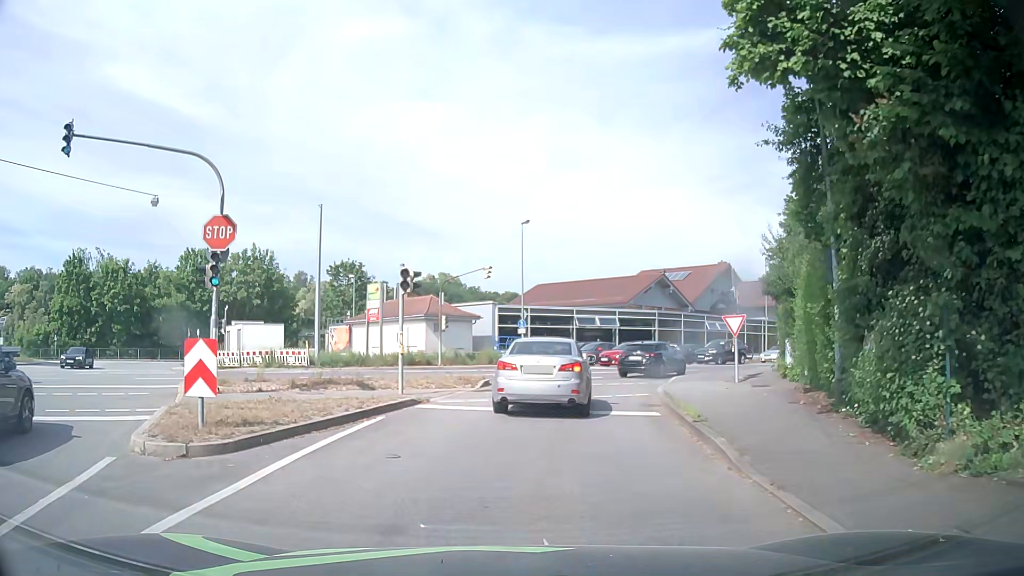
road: tertiary_link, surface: asphalt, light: Day
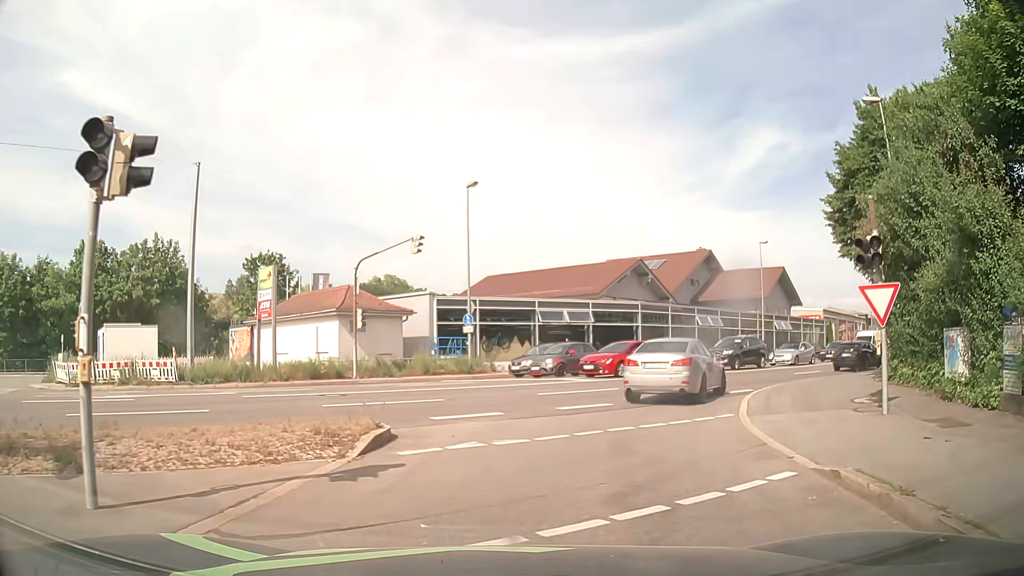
(+0.5, +11.7) m; +7°
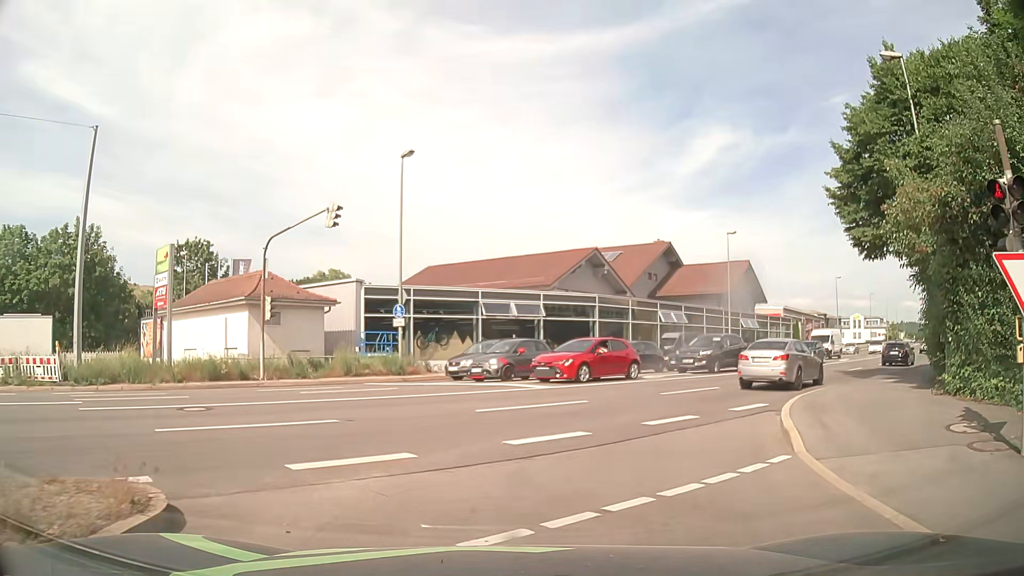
(+0.1, +5.1) m; +3°
